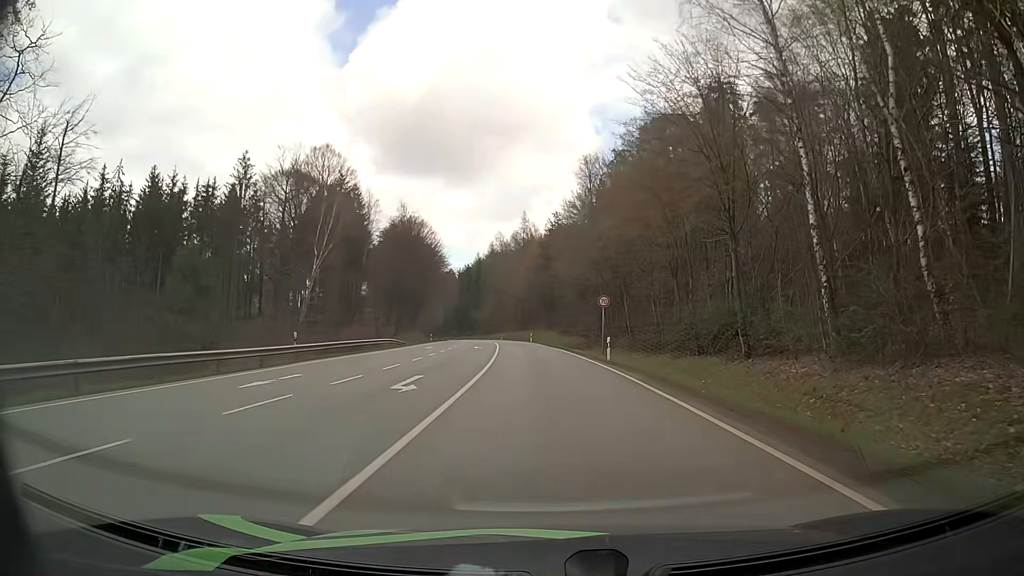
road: secondary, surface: asphalt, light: Day
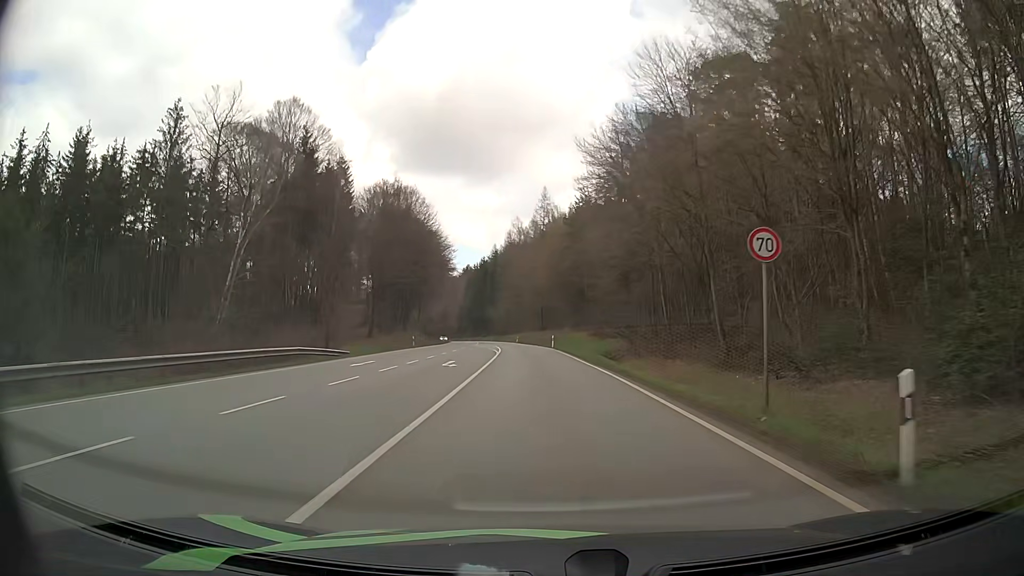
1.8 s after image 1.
(-0.6, +24.6) m; -3°
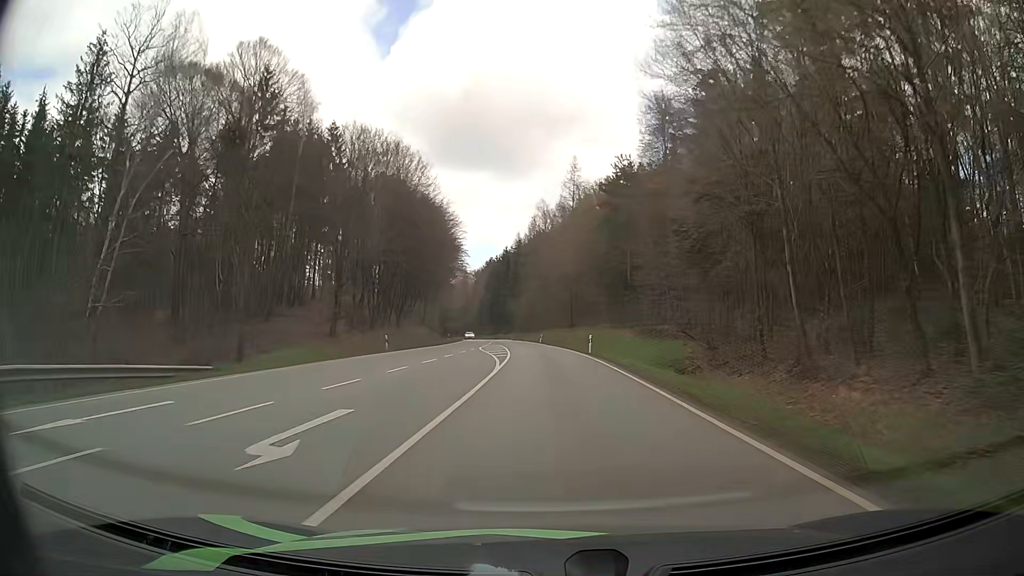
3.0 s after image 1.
(-0.4, +19.7) m; -2°
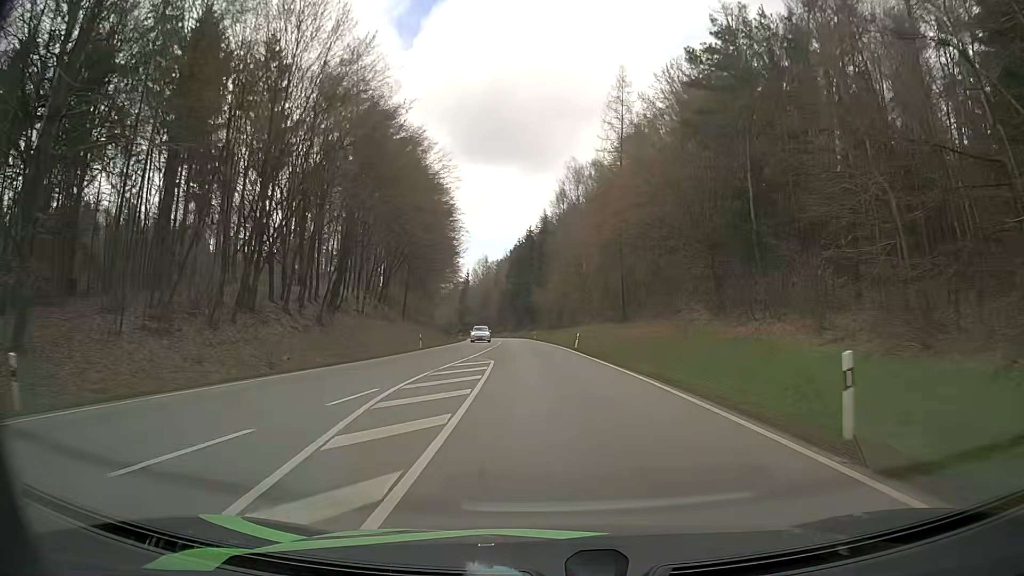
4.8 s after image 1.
(-0.6, +33.7) m; -2°
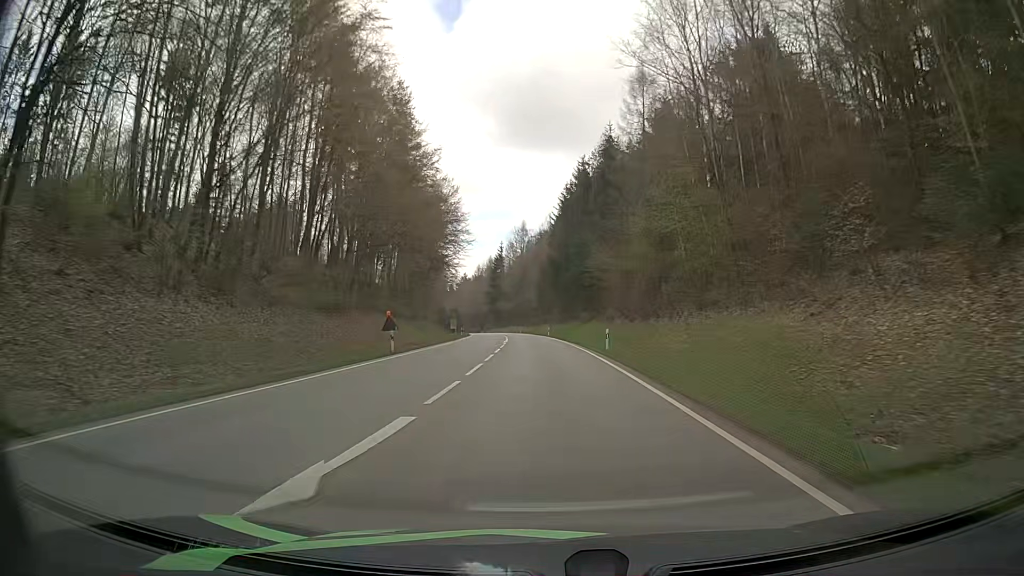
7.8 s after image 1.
(-2.0, +61.1) m; -4°
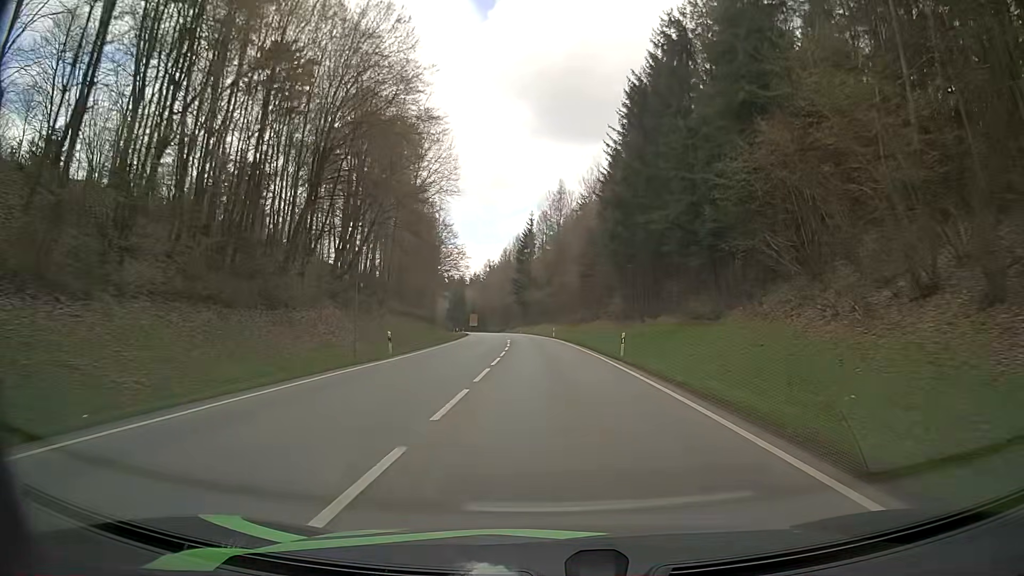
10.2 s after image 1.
(-1.7, +50.1) m; -4°
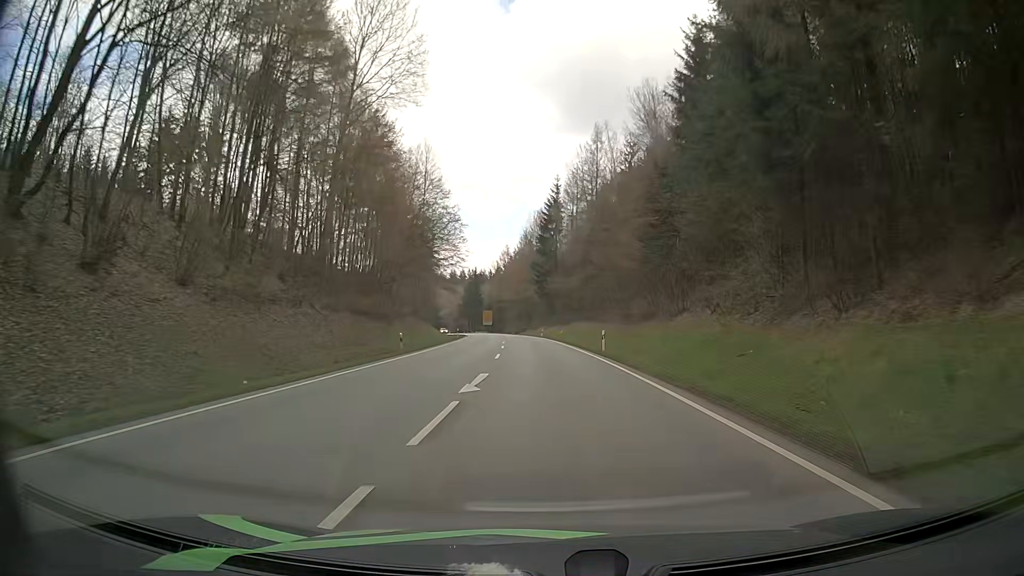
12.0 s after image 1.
(-0.6, +38.0) m; -1°
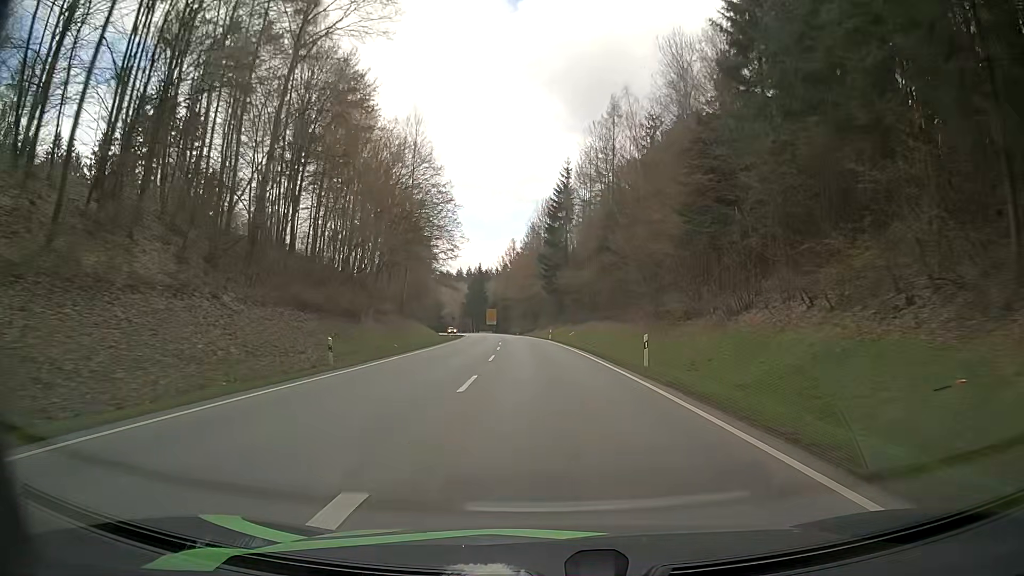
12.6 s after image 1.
(-0.3, +12.7) m; -2°
(0, +10) (0, +20) (0, +30) (-1, +40) (-1, +50) (-2, +60) (-3, +70) (-3, +80) (-4, +90) (-6, +100) m
